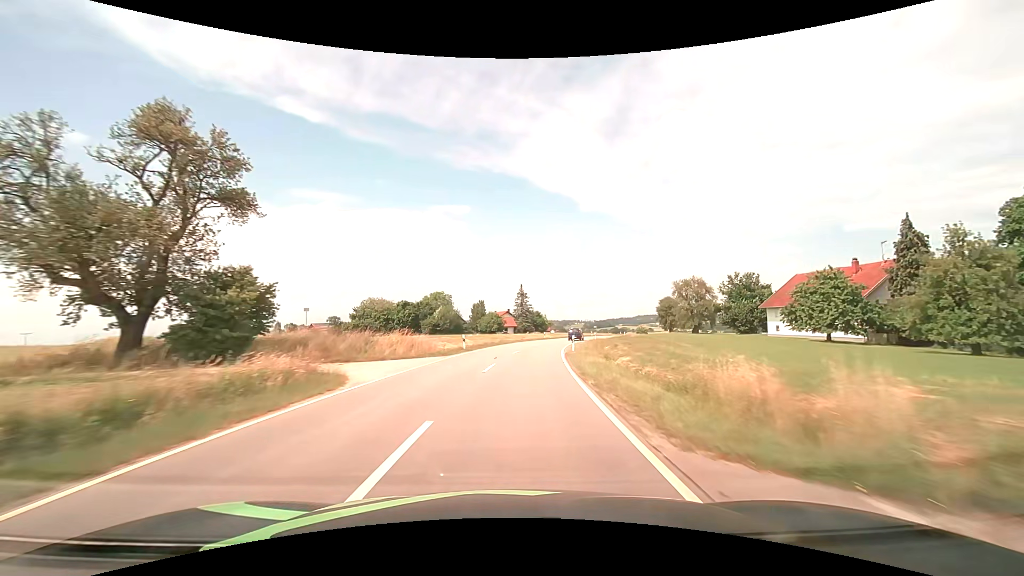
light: Day
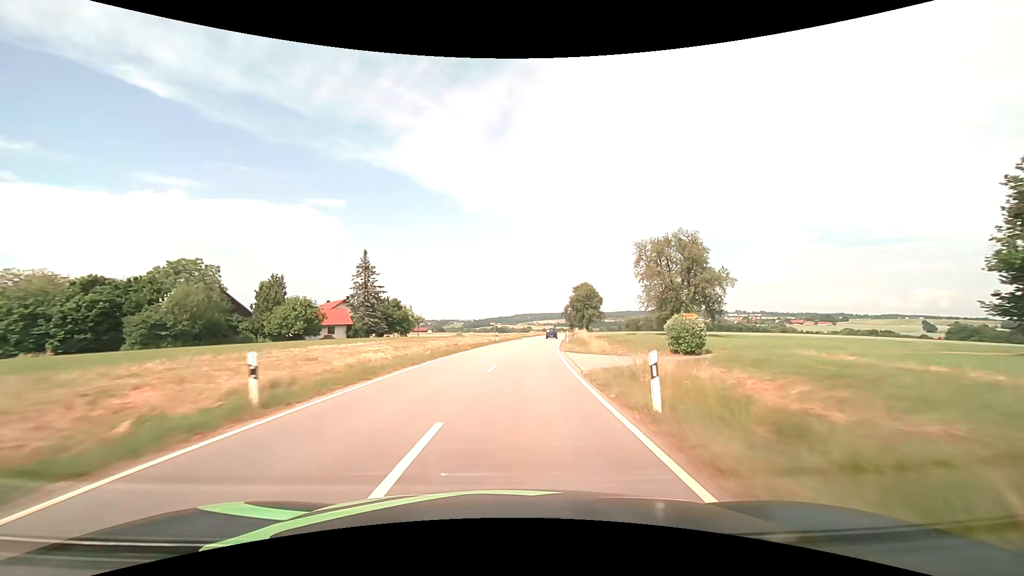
(+7.2, +60.5) m; +14°
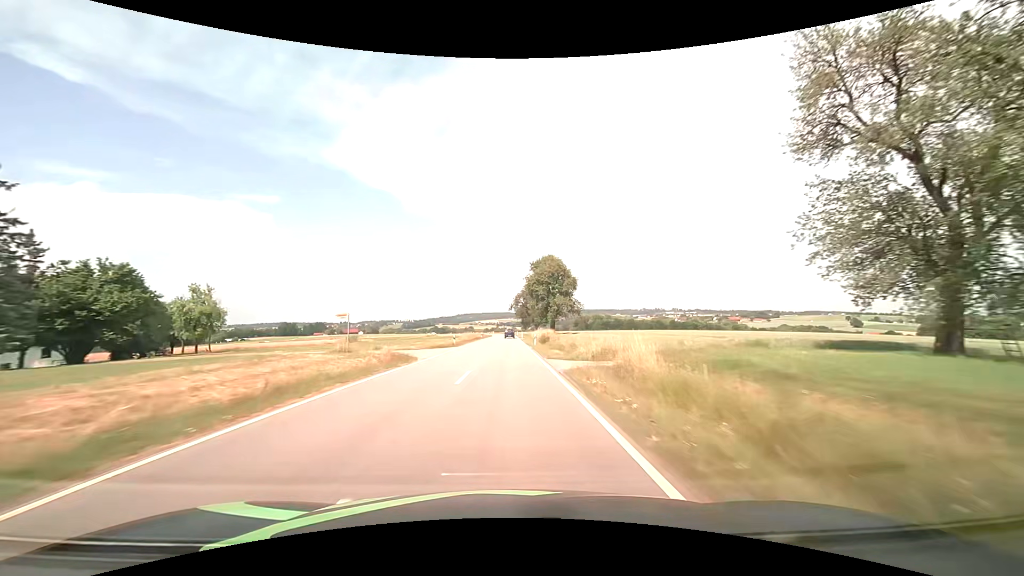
(+3.9, +51.8) m; +7°
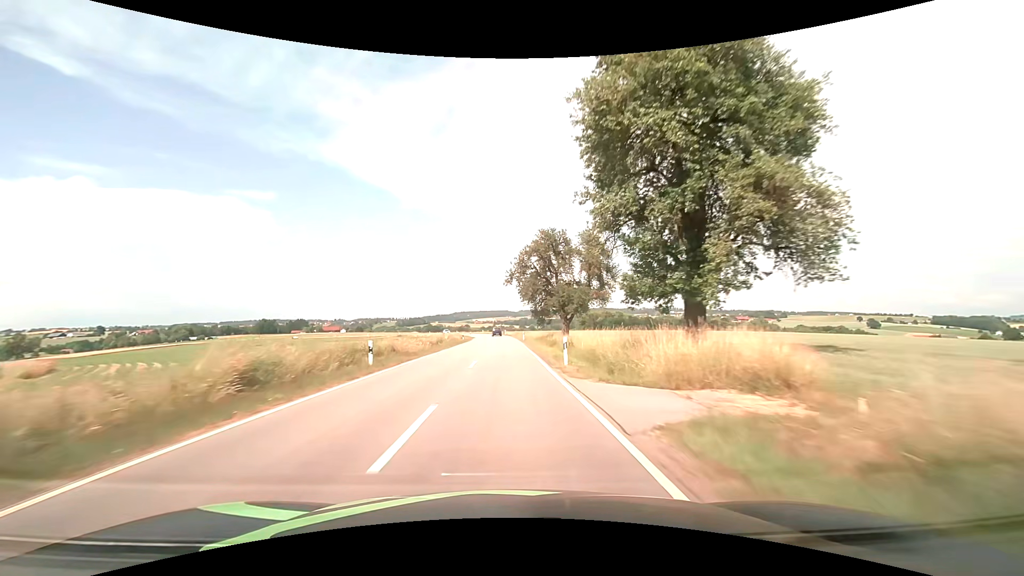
(+0.3, +68.6) m; 0°
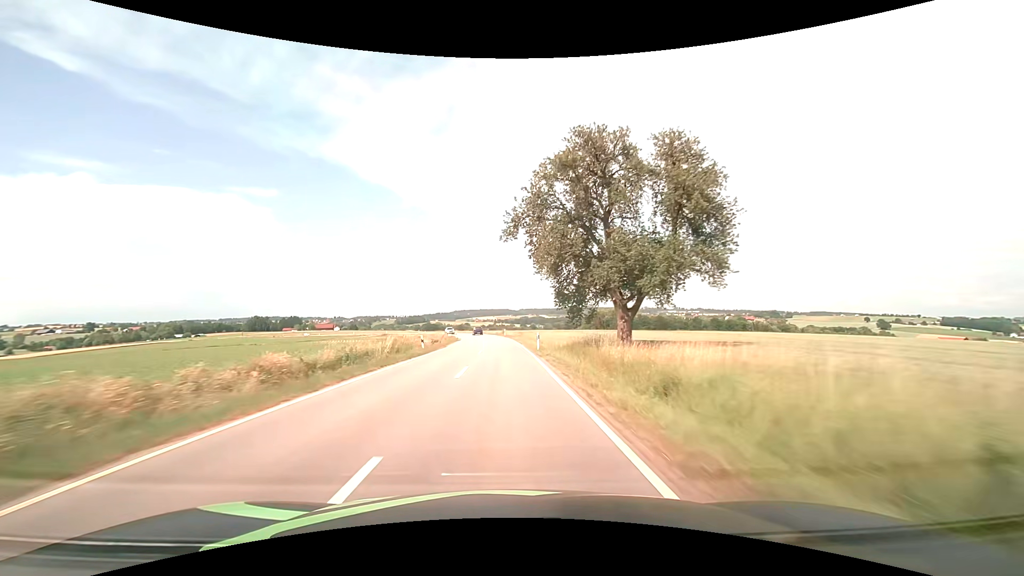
(0.0, +27.9) m; 0°
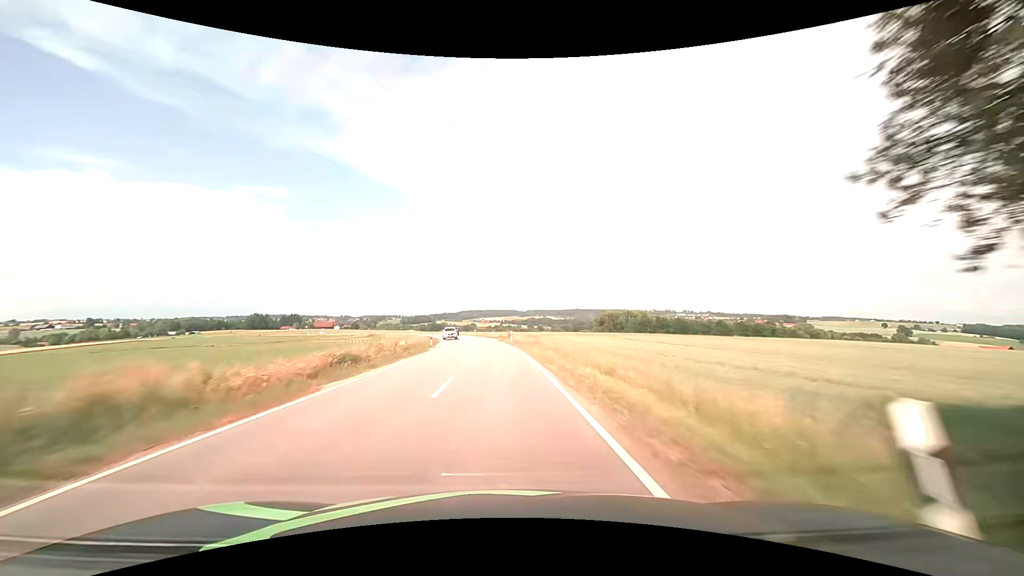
(-0.2, +28.1) m; -1°
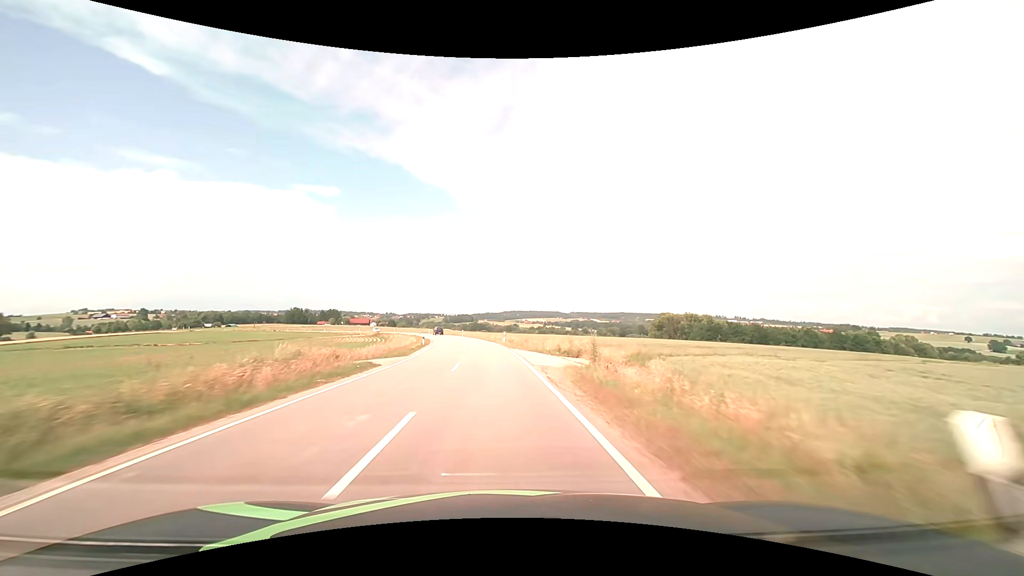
(-1.4, +41.9) m; -5°
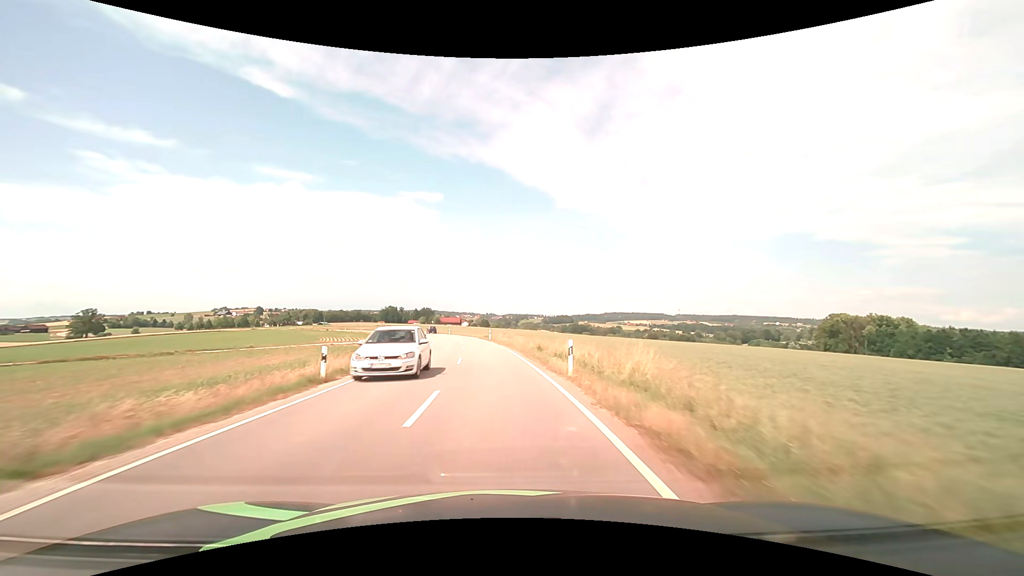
(-6.4, +69.7) m; -11°
(0, +10) (-1, +20) (-1, +30) (-2, +40) (-4, +50) (-5, +60) (-7, +70) (-9, +79) (-11, +89) (-14, +99) m
